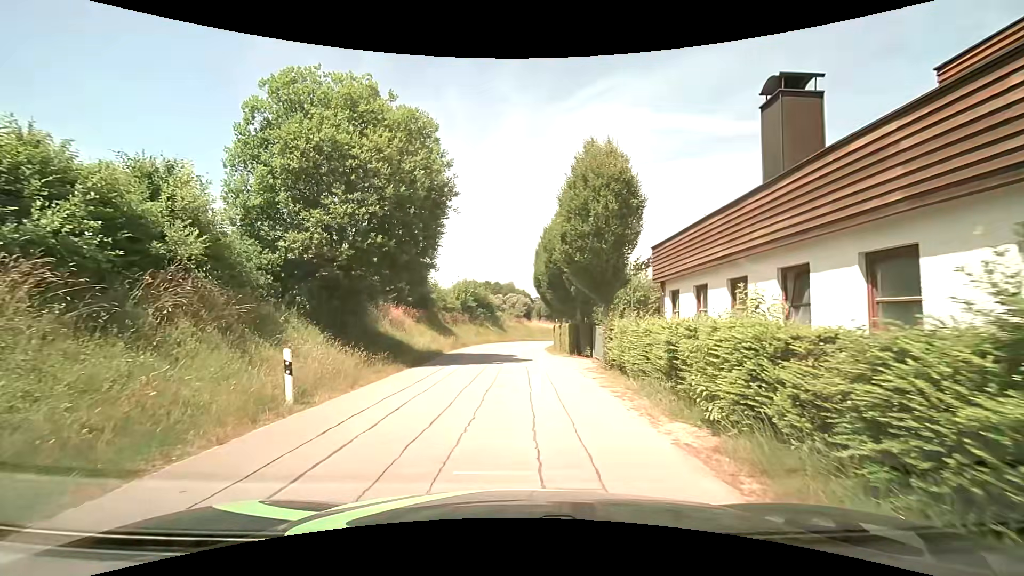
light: Day
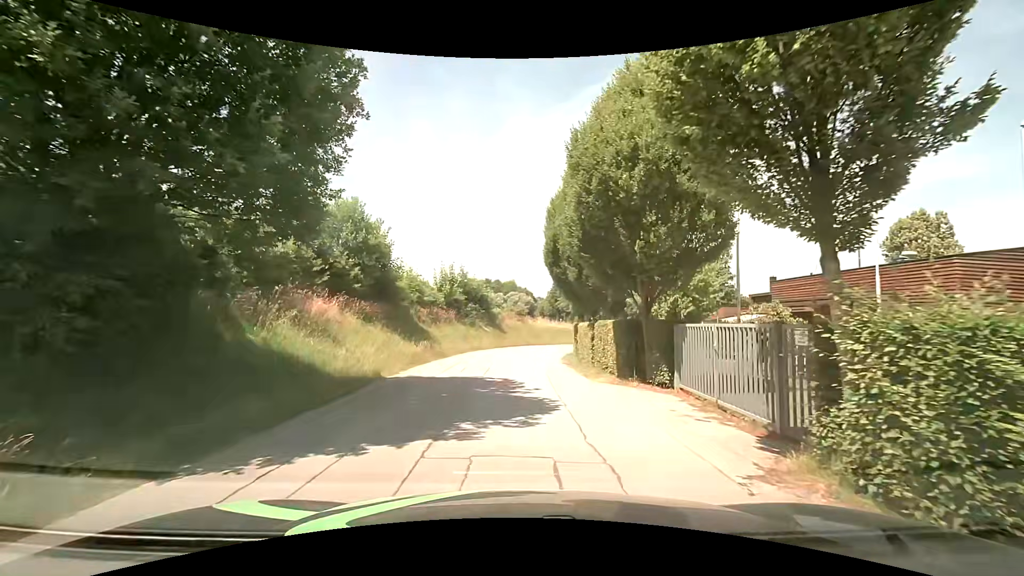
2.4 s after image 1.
(+0.1, +12.1) m; +1°
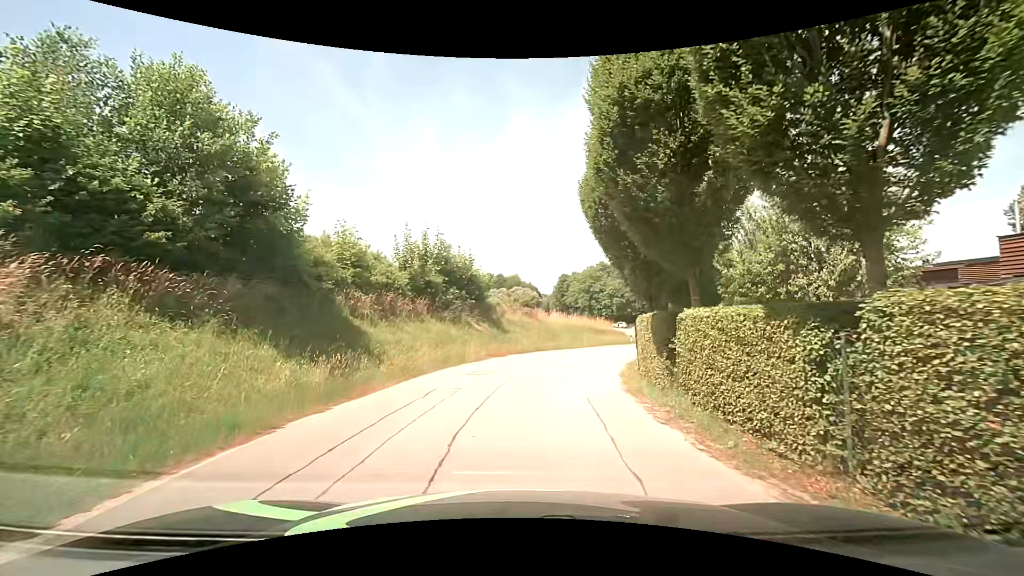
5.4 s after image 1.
(-0.2, +13.4) m; 0°
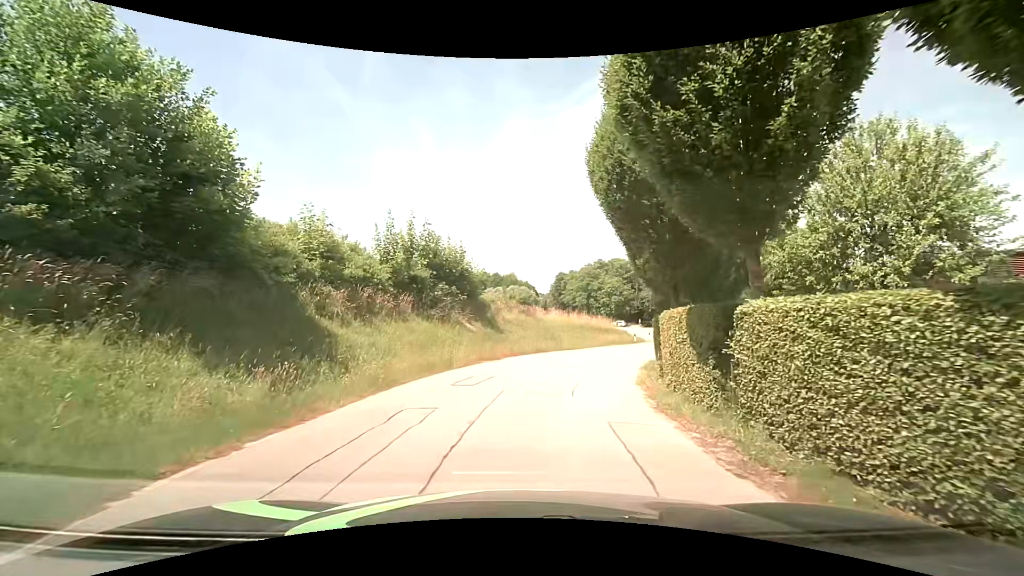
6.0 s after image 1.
(0.0, +2.7) m; +1°
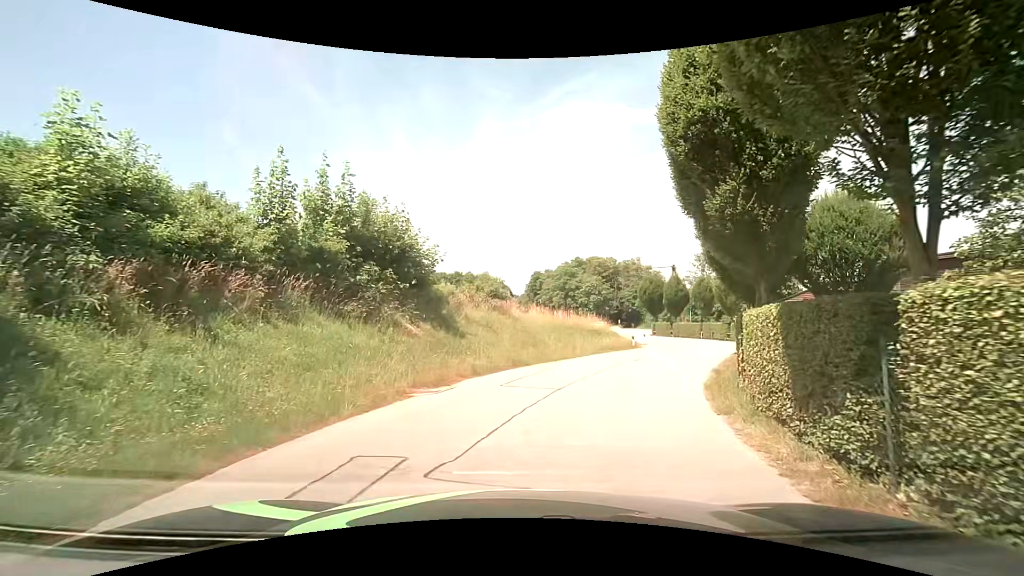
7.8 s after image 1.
(0.0, +8.1) m; +1°
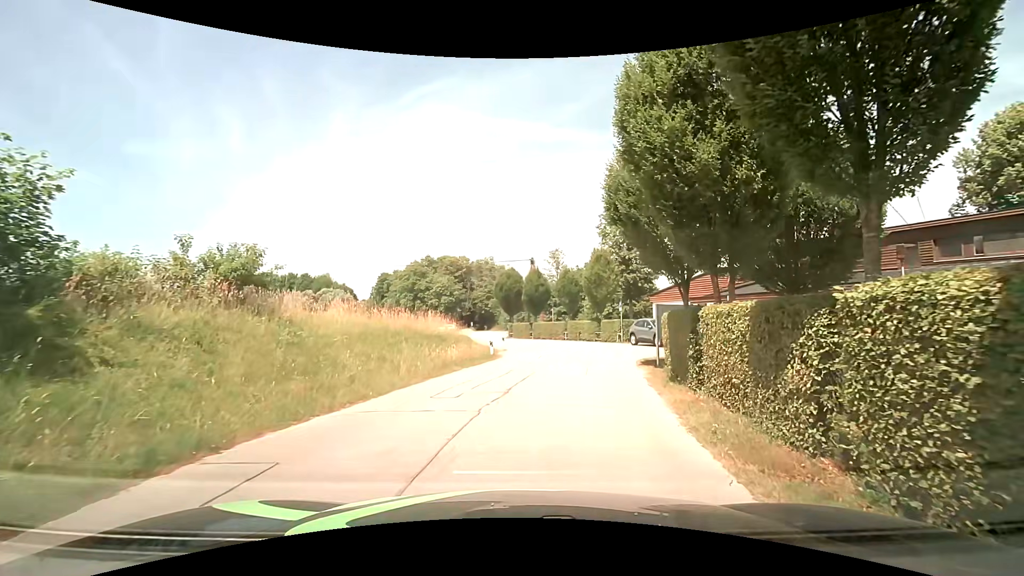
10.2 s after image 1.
(+1.6, +10.1) m; +17°
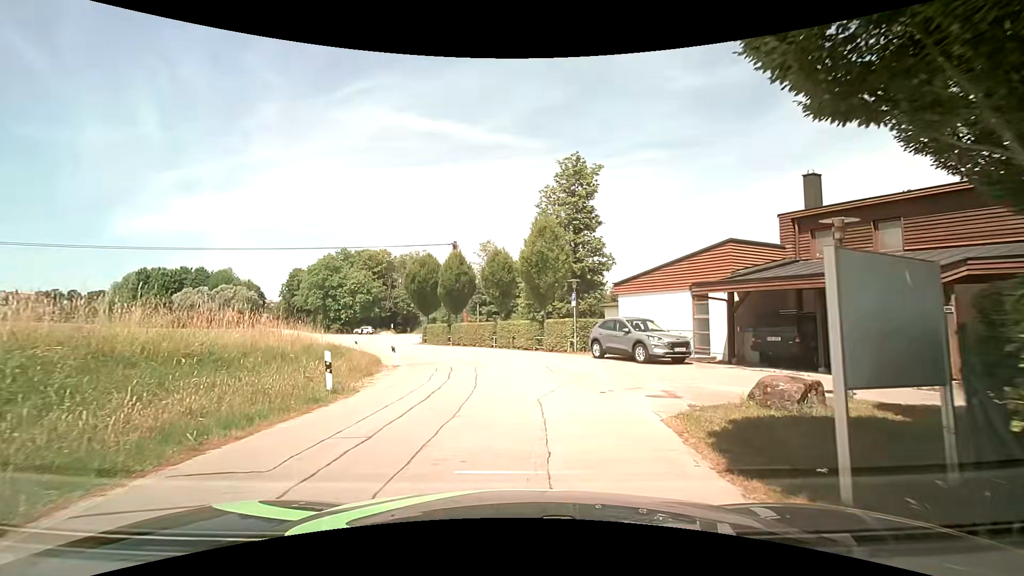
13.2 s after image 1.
(+1.2, +11.9) m; +7°
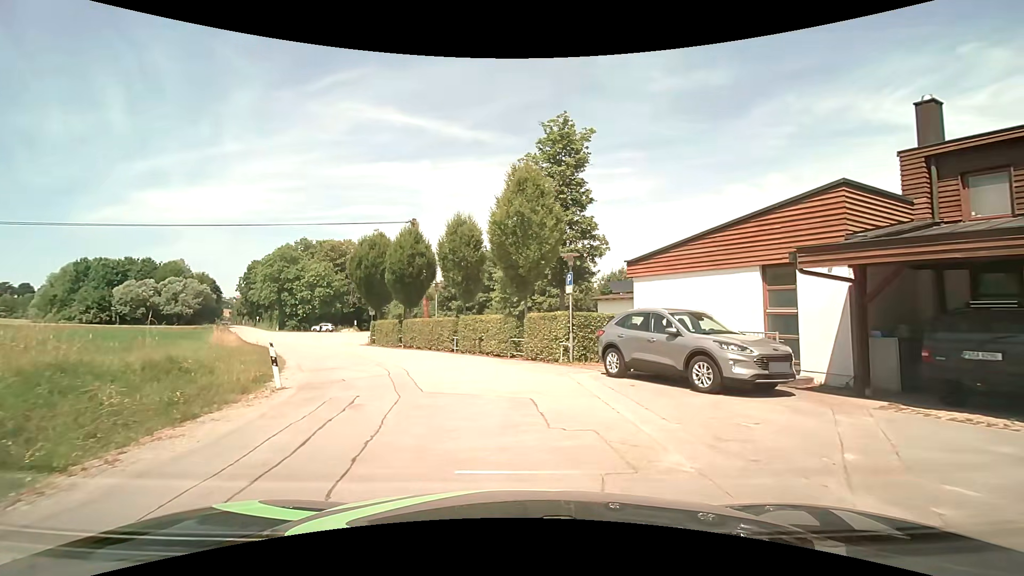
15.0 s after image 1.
(+0.3, +8.2) m; +4°
(-1, +10) (-3, +20) (-8, +28) (-14, +37) (-19, +45) (-24, +54) (-29, +62) (-34, +71) (-40, +79) (-45, +88) m
